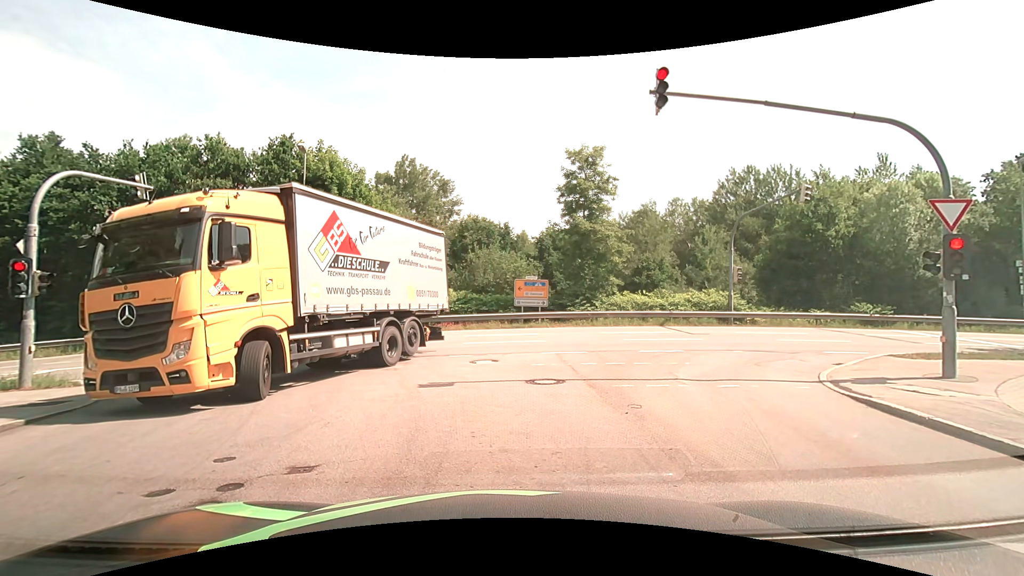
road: residential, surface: asphalt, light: Day
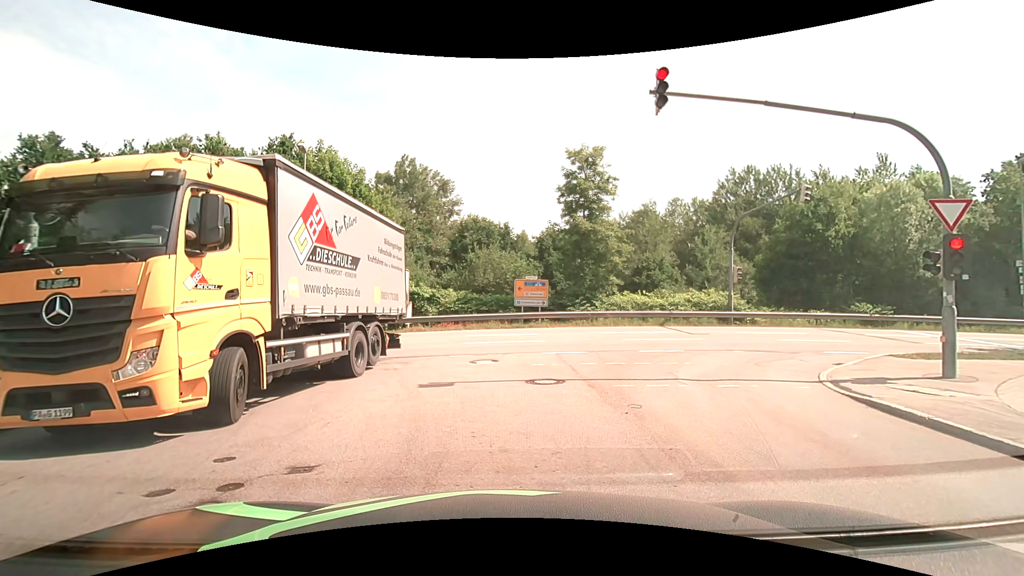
(0.0, 0.0) m; 0°
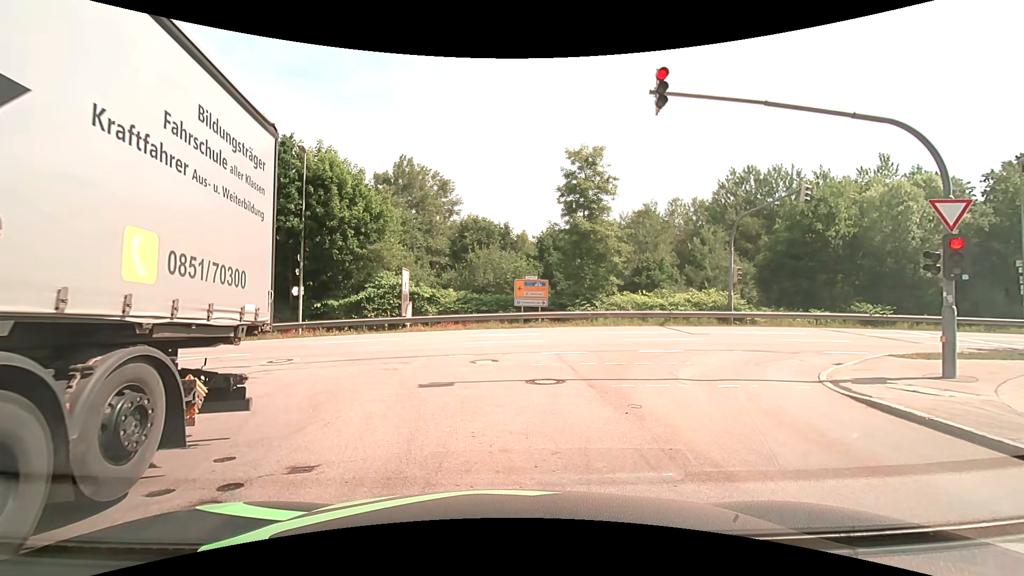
(0.0, 0.0) m; 0°
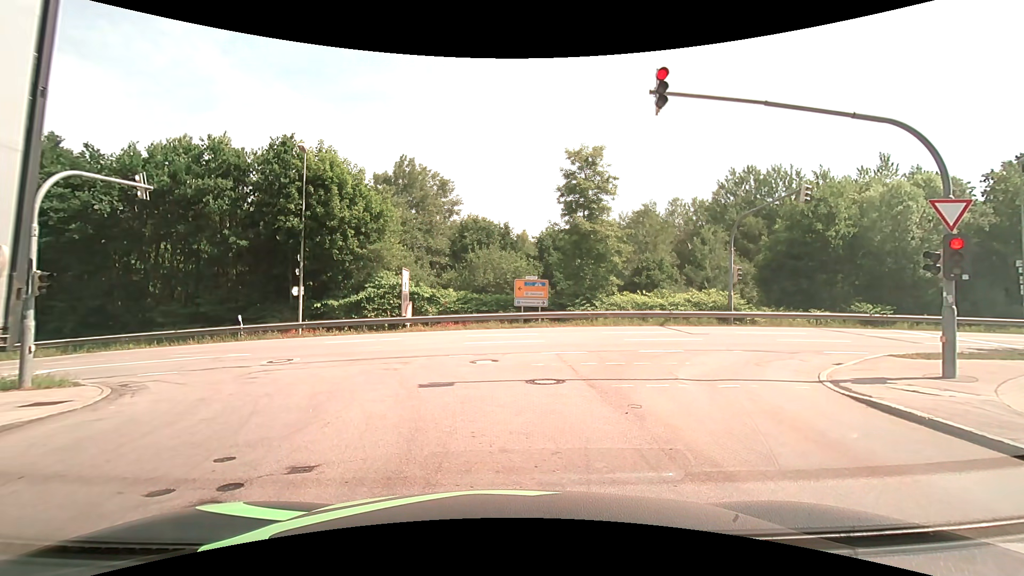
(0.0, 0.0) m; 0°
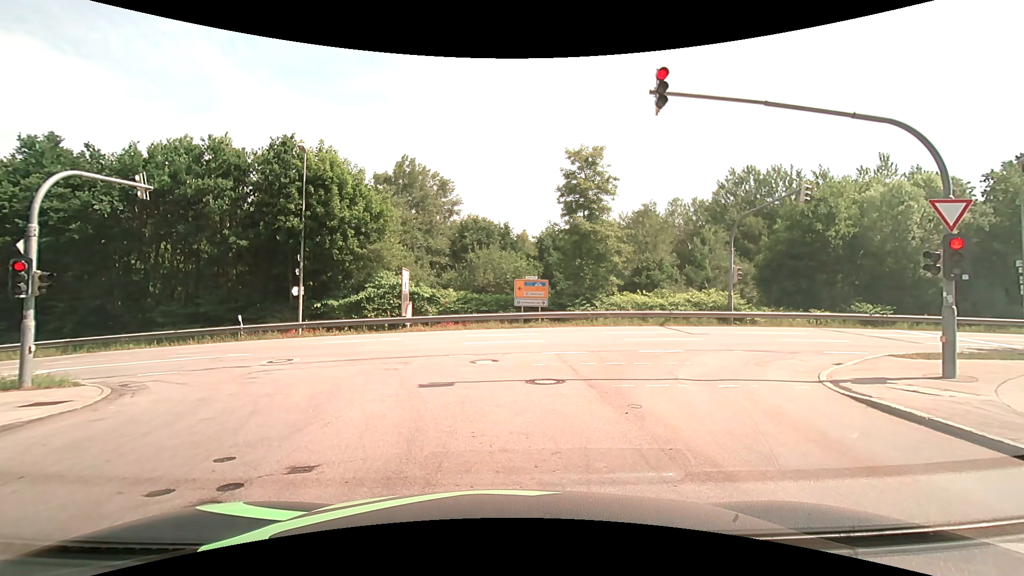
(0.0, 0.0) m; 0°
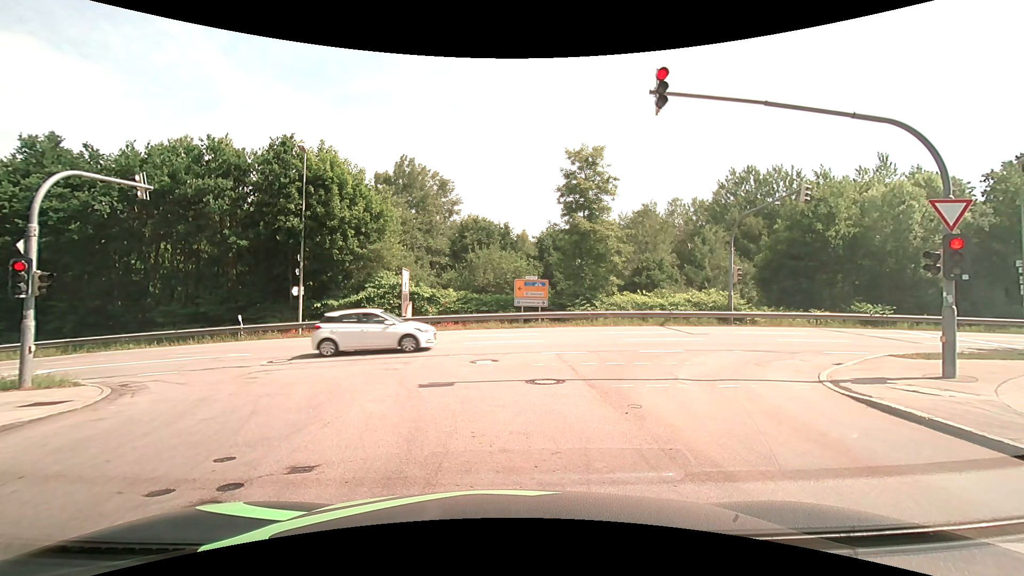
(0.0, 0.0) m; 0°
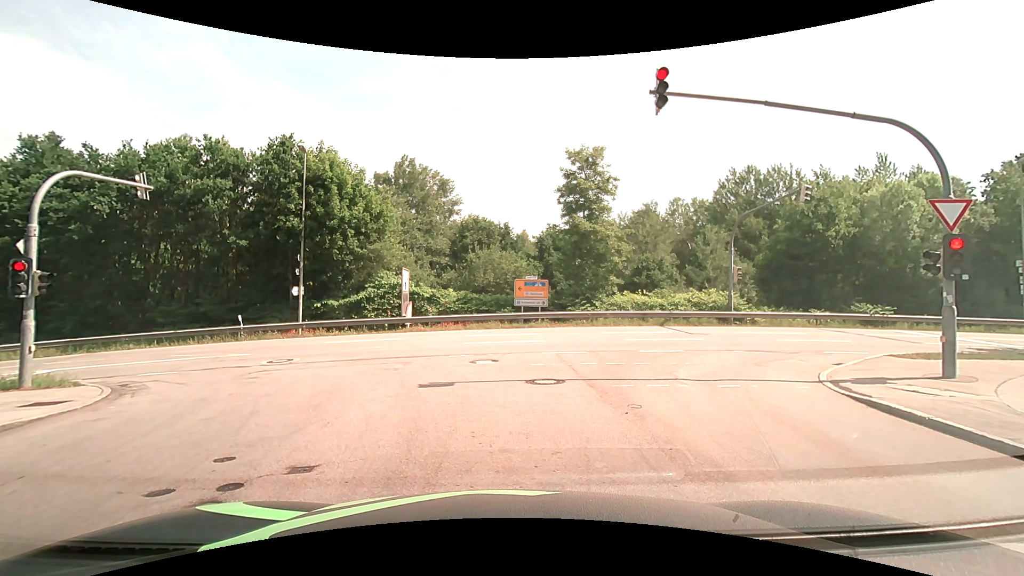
(0.0, 0.0) m; 0°
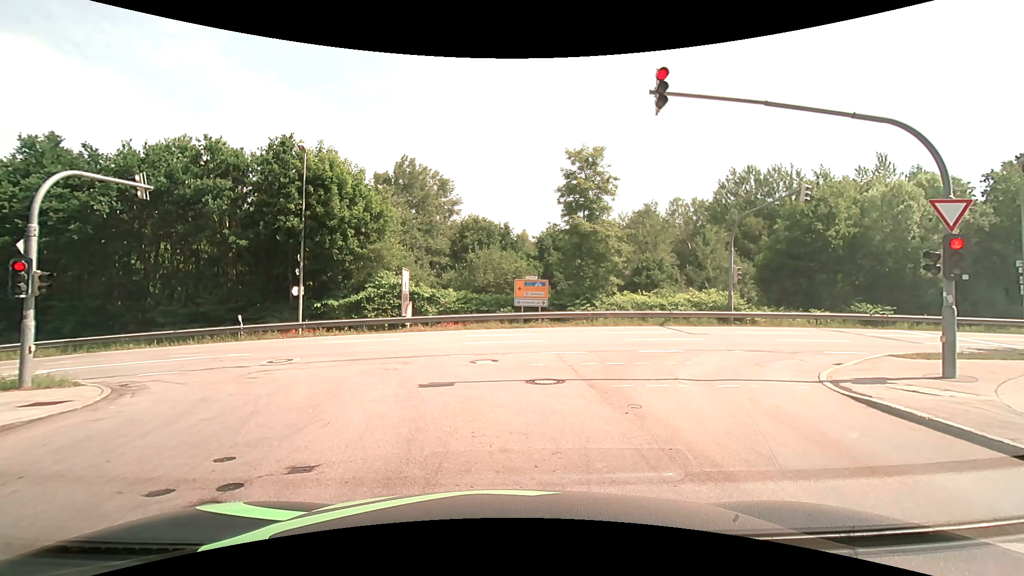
(0.0, 0.0) m; 0°
(0, +10) (-3, +19) (-11, +25) (-21, +26) (-31, +26) (-41, +25) (-51, +25) (-61, +24) (-71, +23) (-81, +22) m
